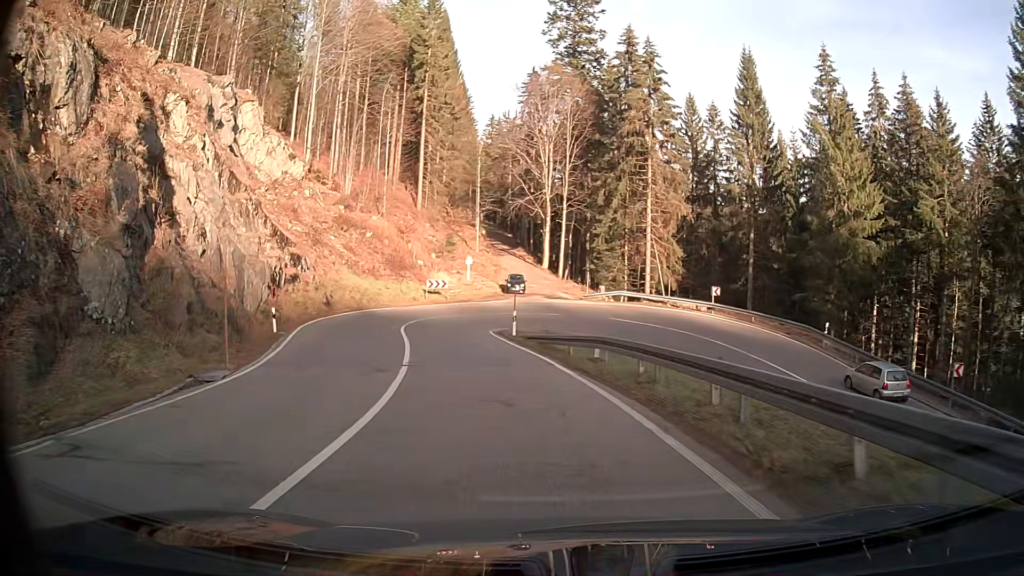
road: secondary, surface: asphalt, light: Day
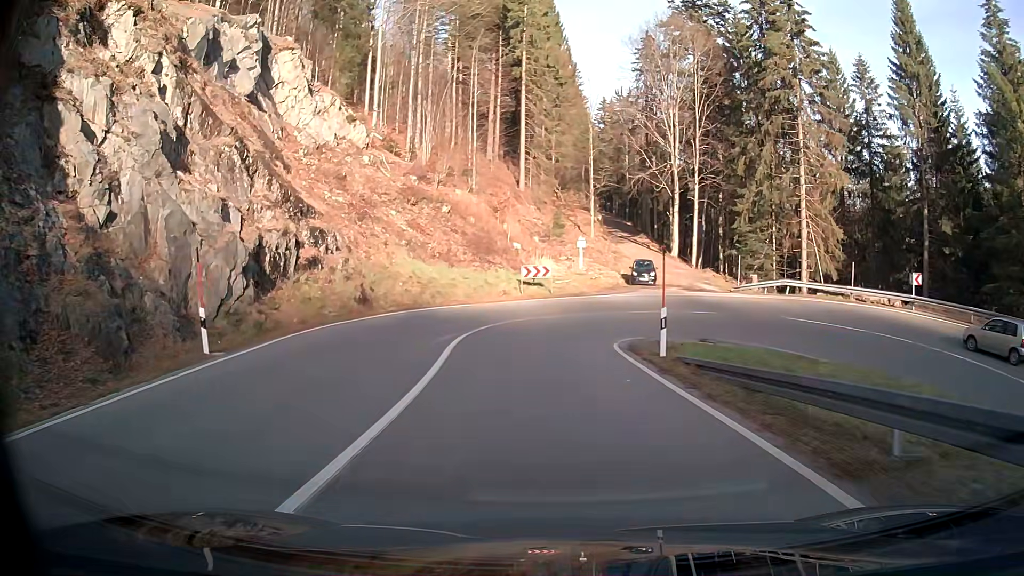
(-1.1, +13.6) m; -9°
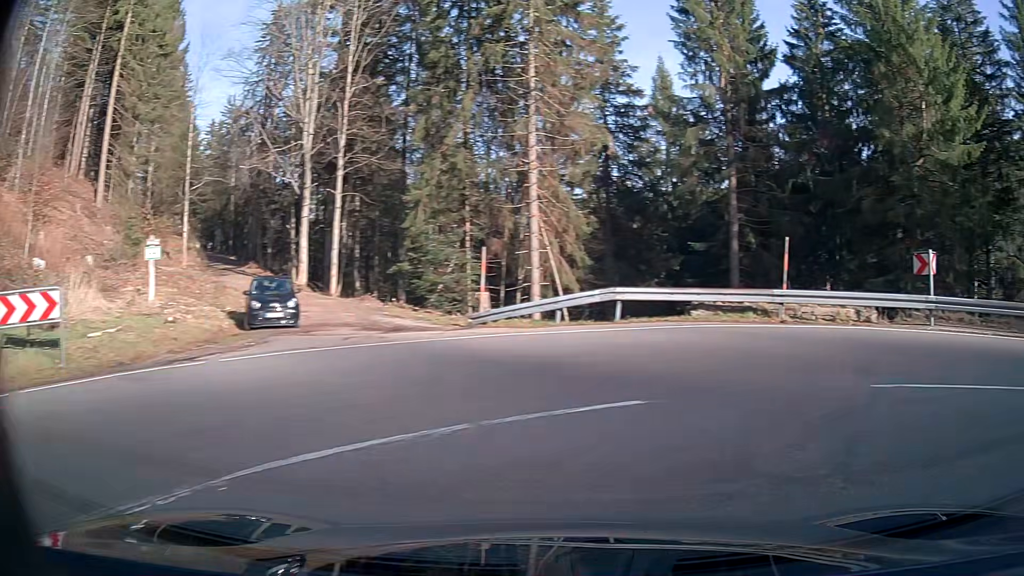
(+3.4, +21.6) m; +50°
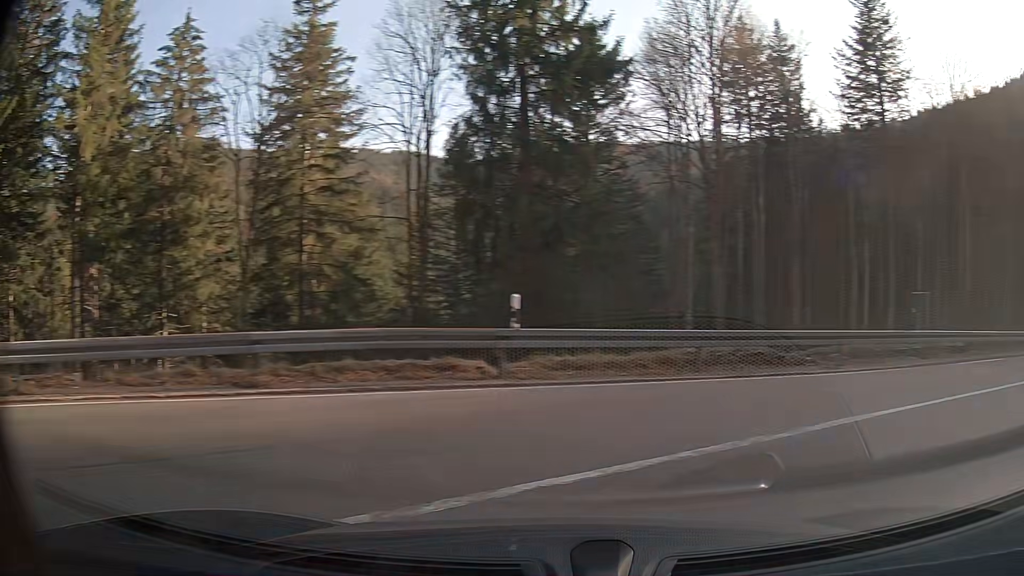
(+5.1, +5.5) m; +87°
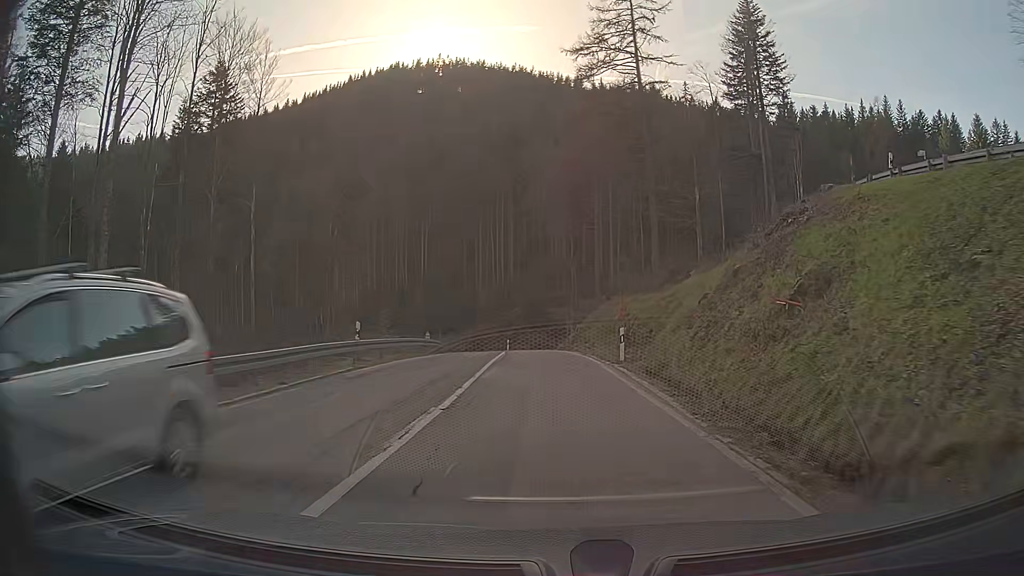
(+11.8, +17.3) m; +44°
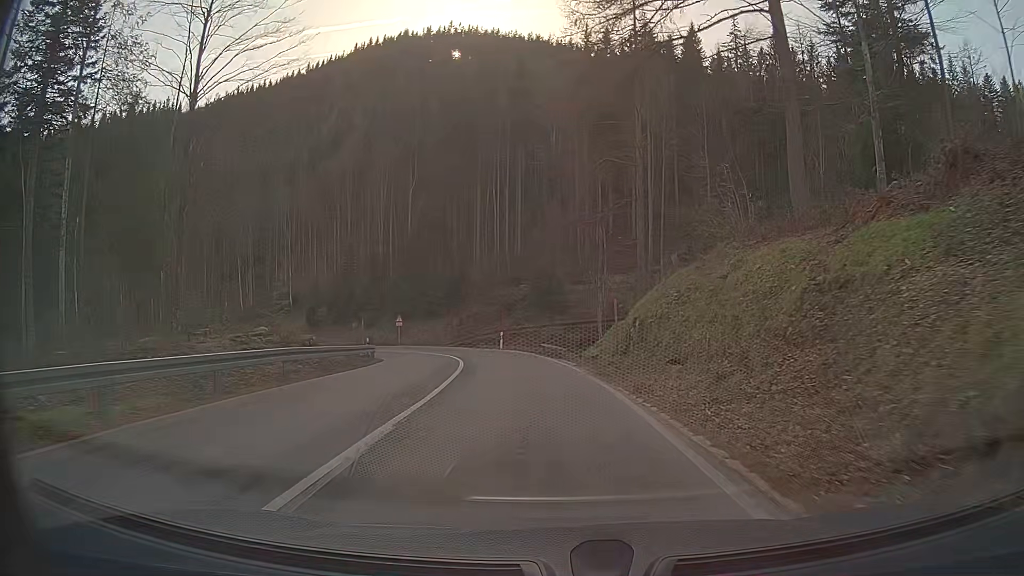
(-0.2, +25.5) m; -2°
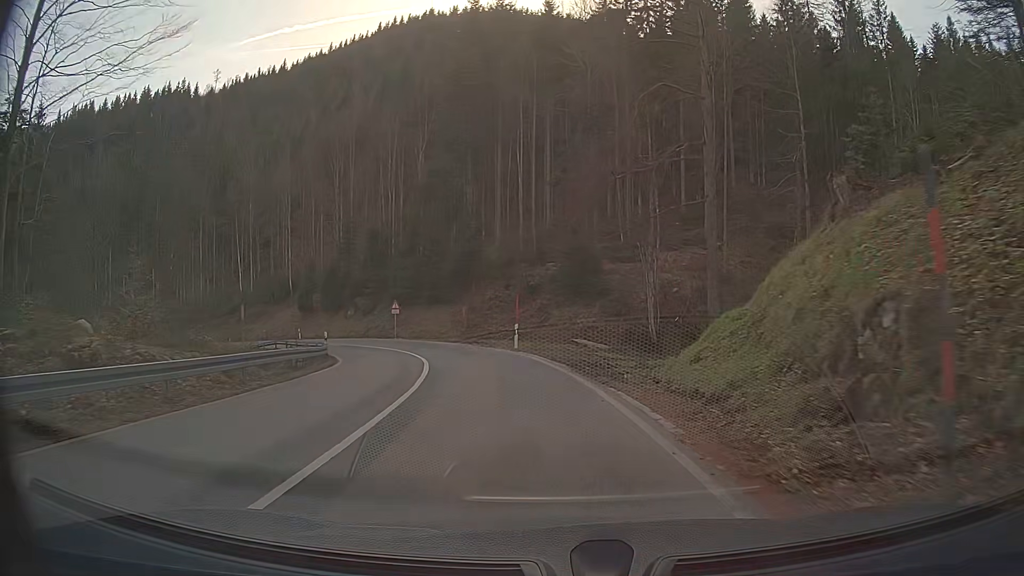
(-0.4, +13.8) m; -4°
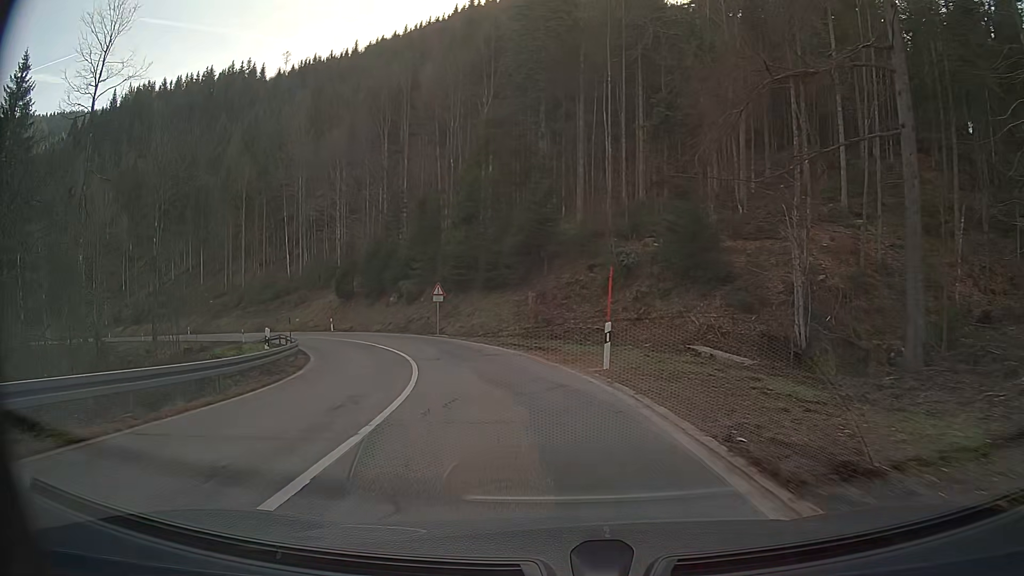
(-0.9, +14.2) m; -7°
